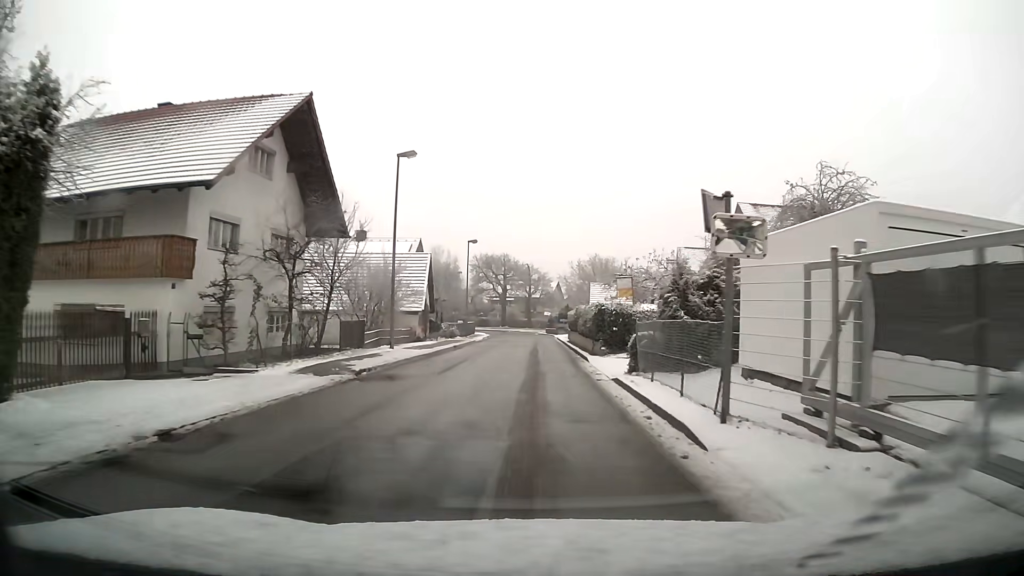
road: unclassified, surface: asphalt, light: Day
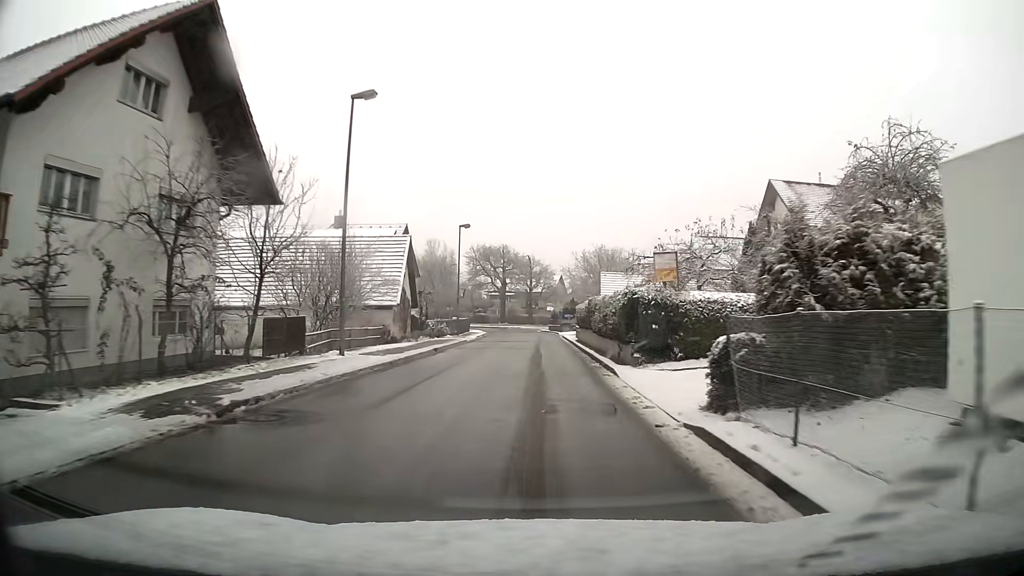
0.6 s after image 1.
(0.0, +7.5) m; 0°
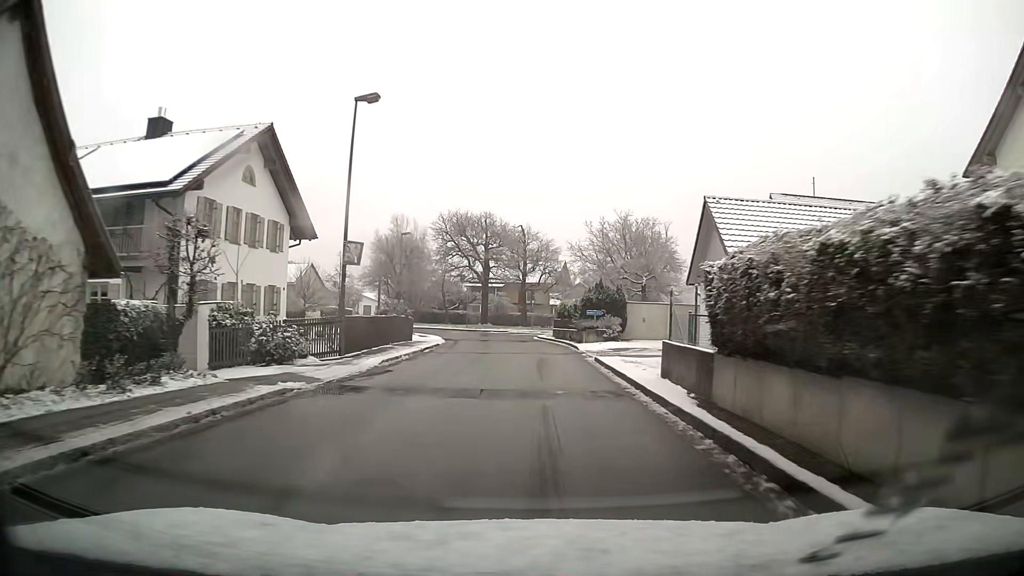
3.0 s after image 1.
(+0.1, +29.4) m; 0°
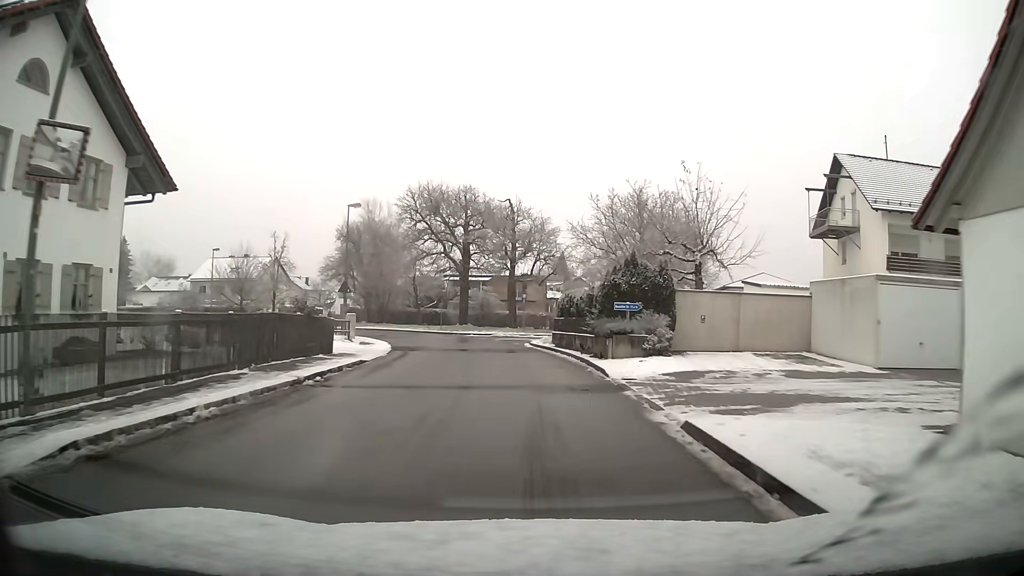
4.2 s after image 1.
(+0.1, +13.7) m; 0°
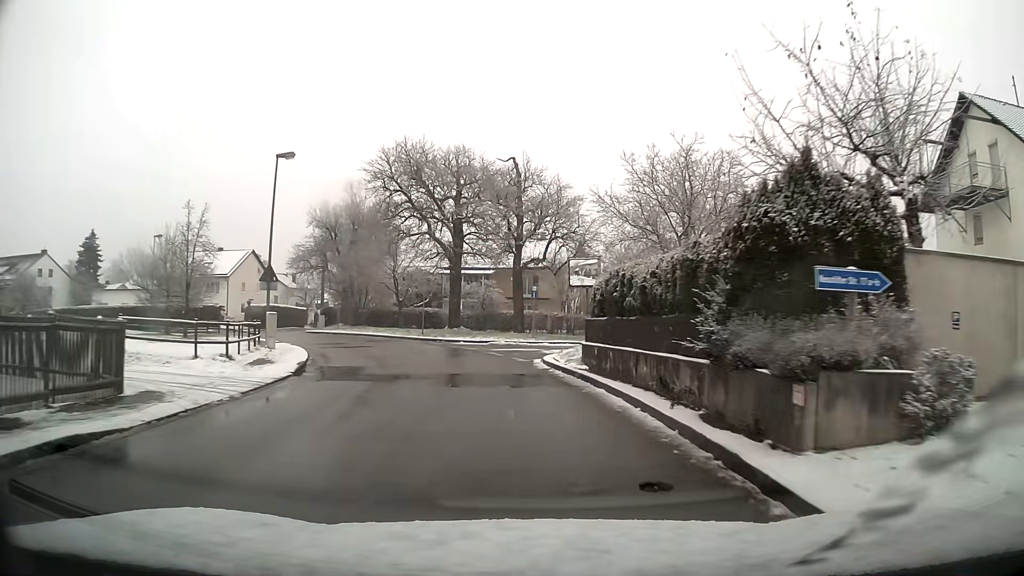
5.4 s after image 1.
(-0.2, +13.5) m; -2°
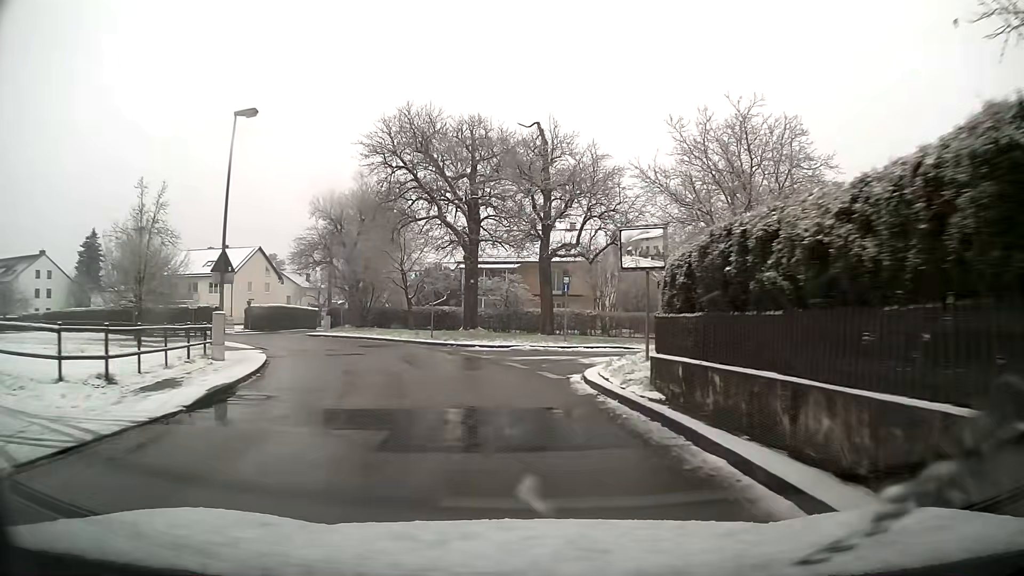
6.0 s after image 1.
(-0.2, +6.6) m; -3°
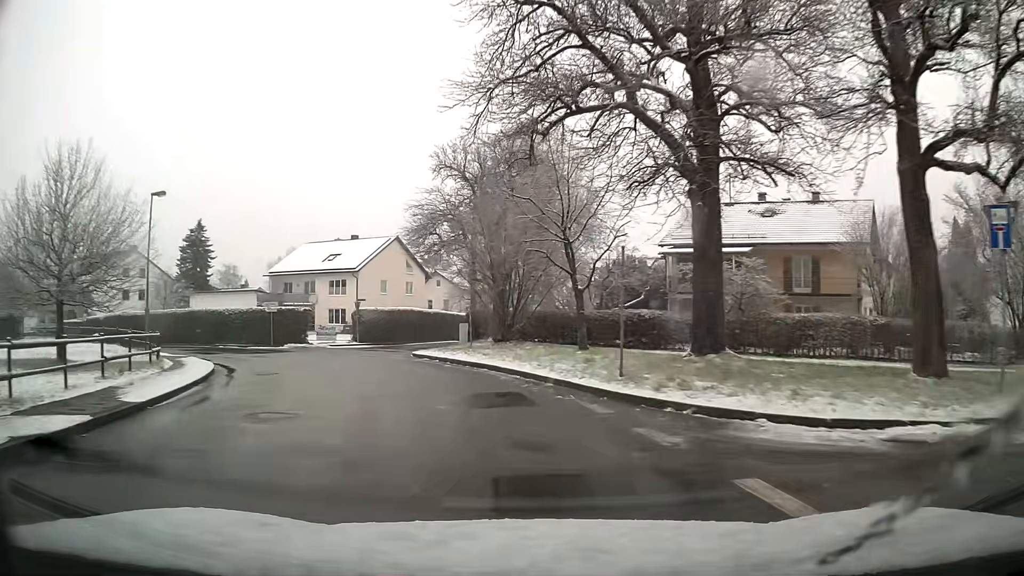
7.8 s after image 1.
(-2.6, +19.3) m; -17°
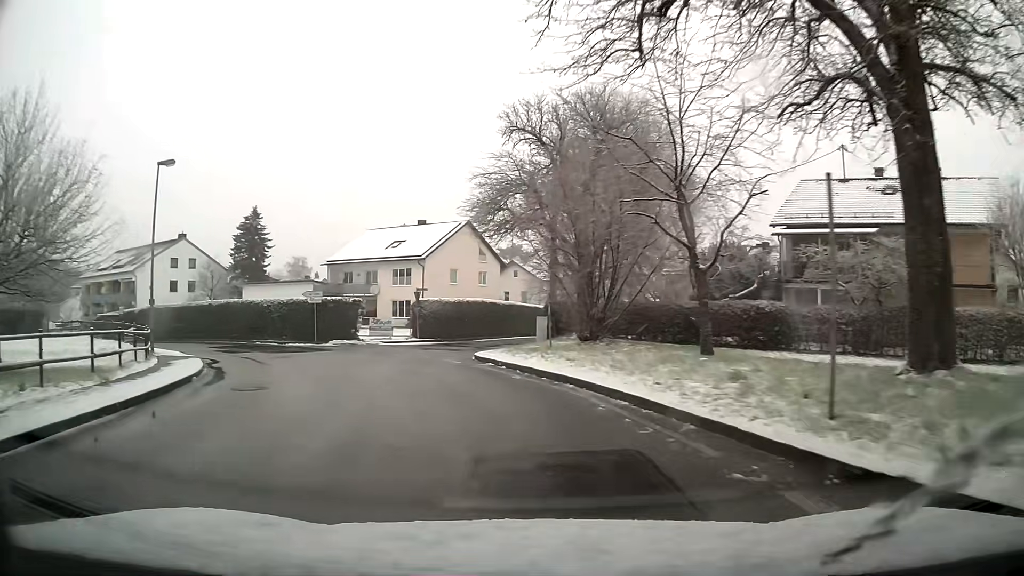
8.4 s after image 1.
(-0.4, +6.4) m; -8°
